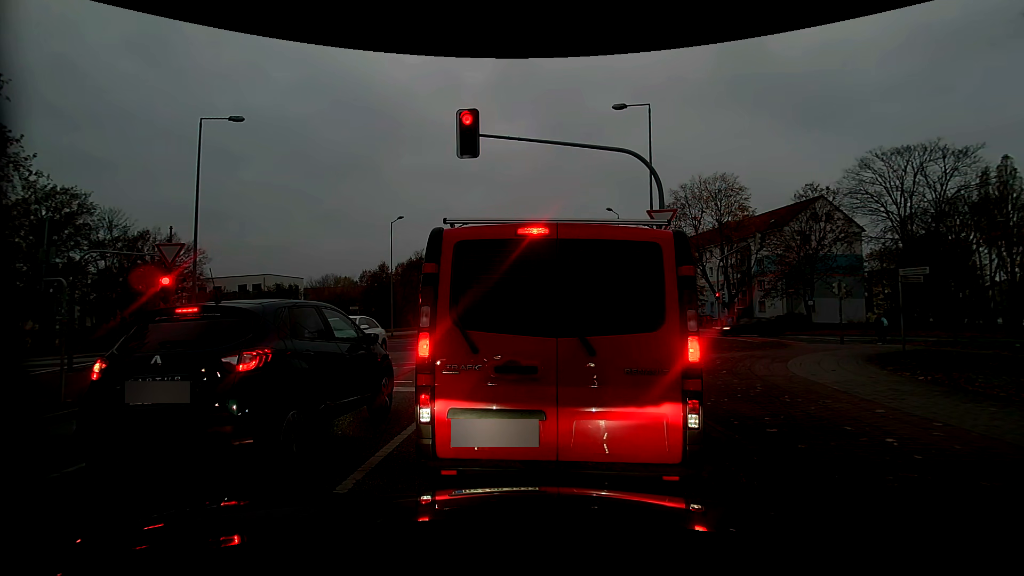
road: tertiary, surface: asphalt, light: Day
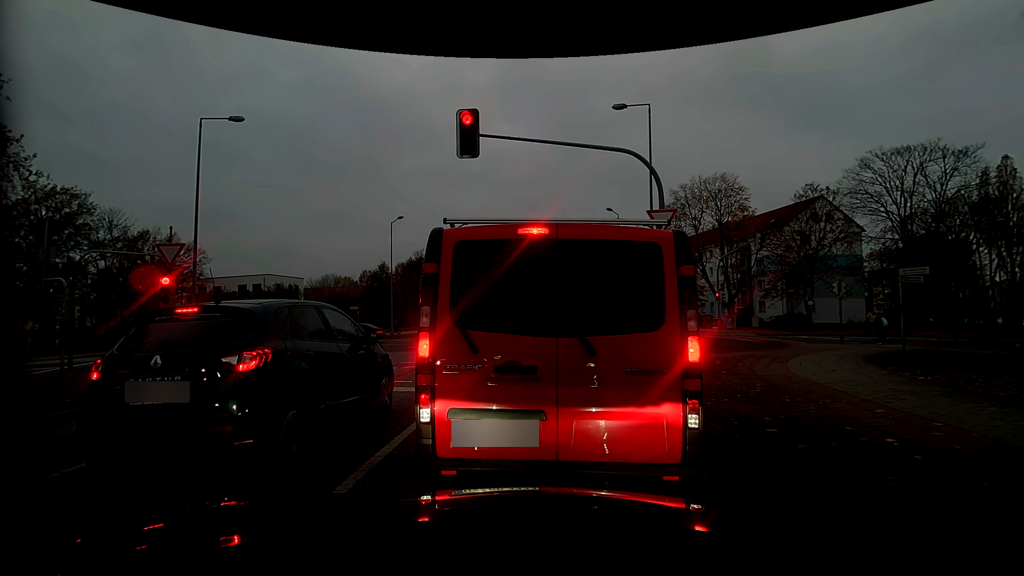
(0.0, 0.0) m; 0°
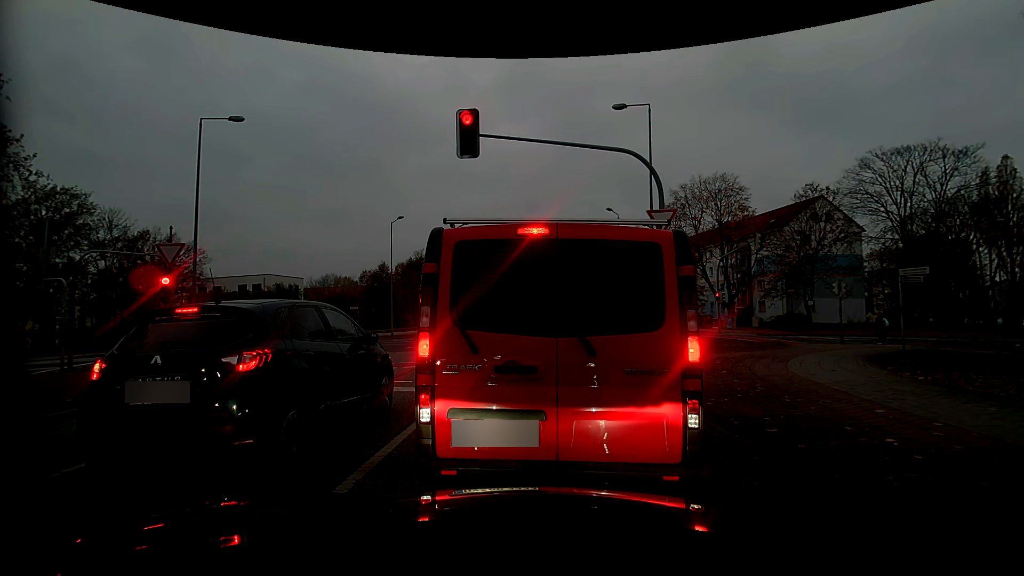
(0.0, 0.0) m; 0°
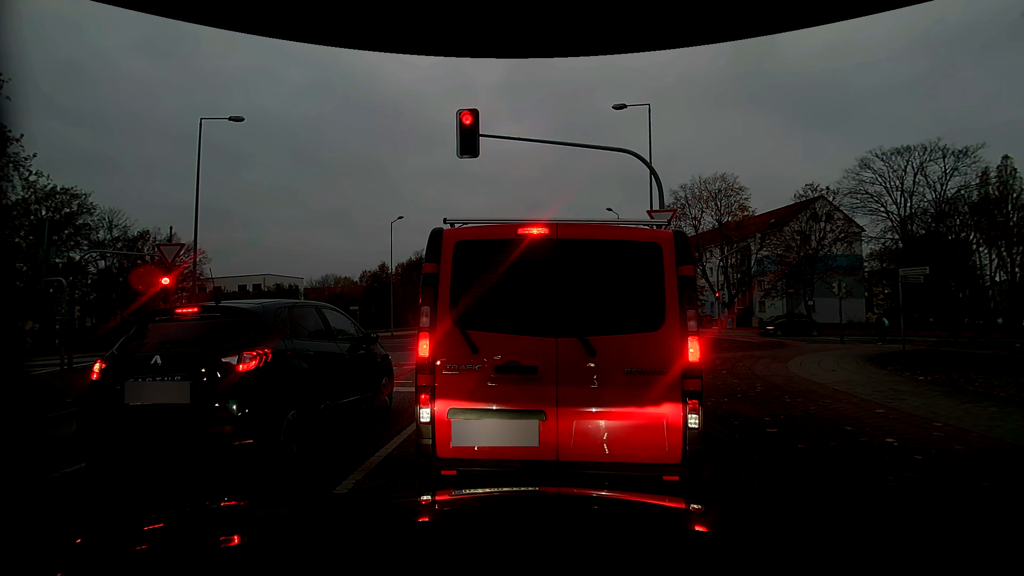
(0.0, 0.0) m; 0°
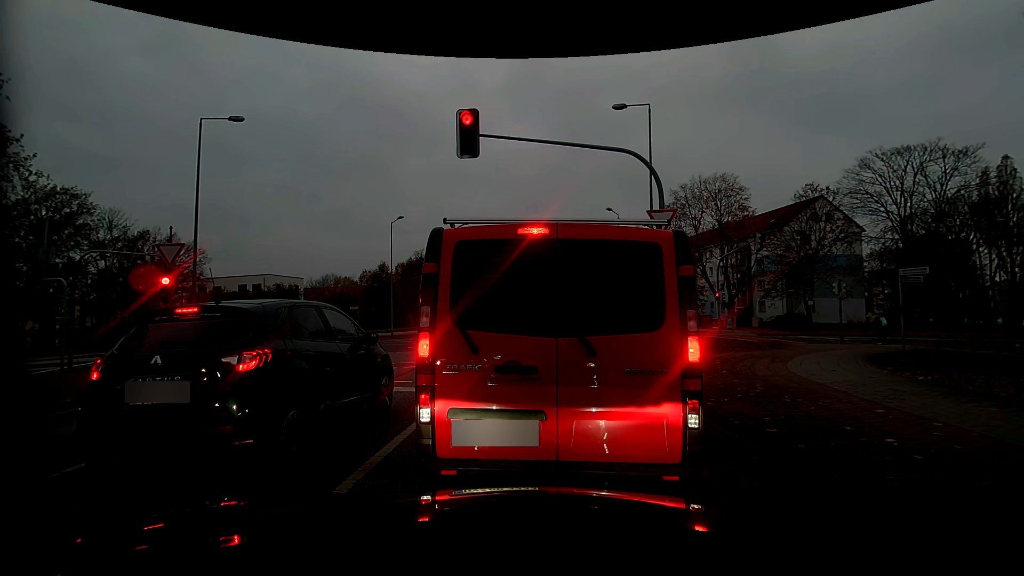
(0.0, 0.0) m; 0°
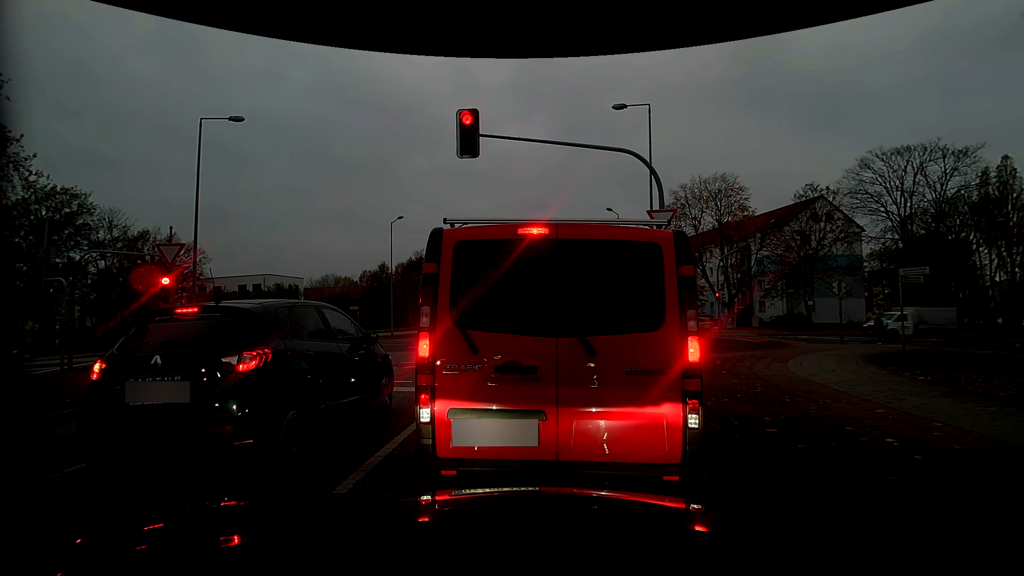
(0.0, 0.0) m; 0°
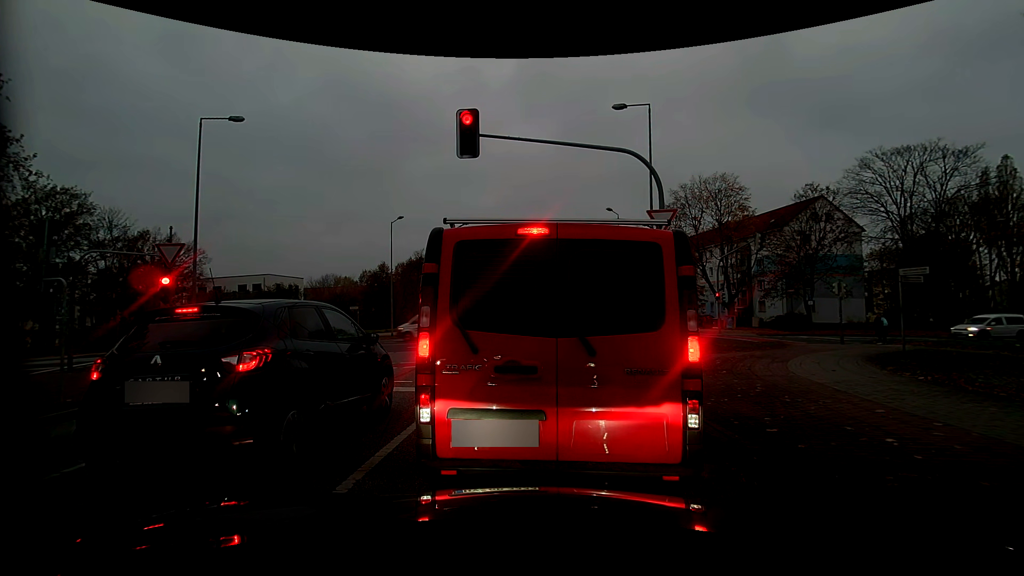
(0.0, 0.0) m; 0°
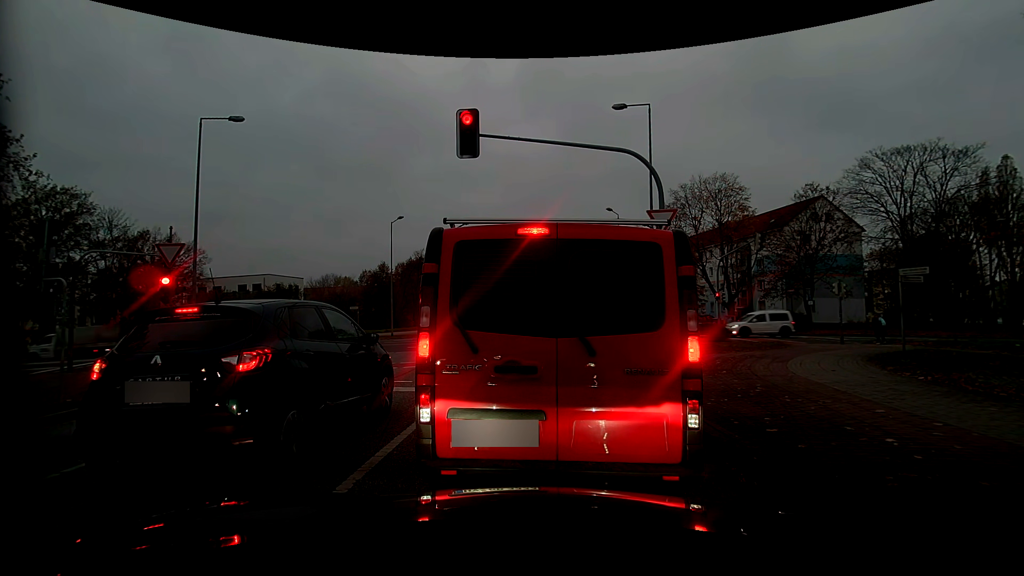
(0.0, 0.0) m; 0°
(0, +10) (0, +20) (0, +30) (0, +40) (0, +50) (0, +60) (0, +70) (0, +80) (0, +90) (+1, +100) m
